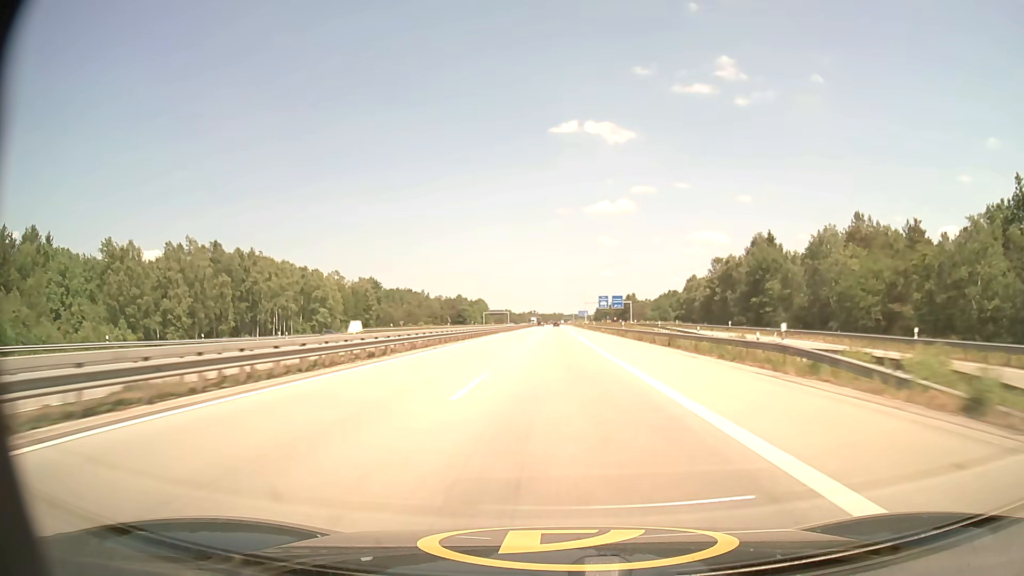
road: motorway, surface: asphalt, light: Day
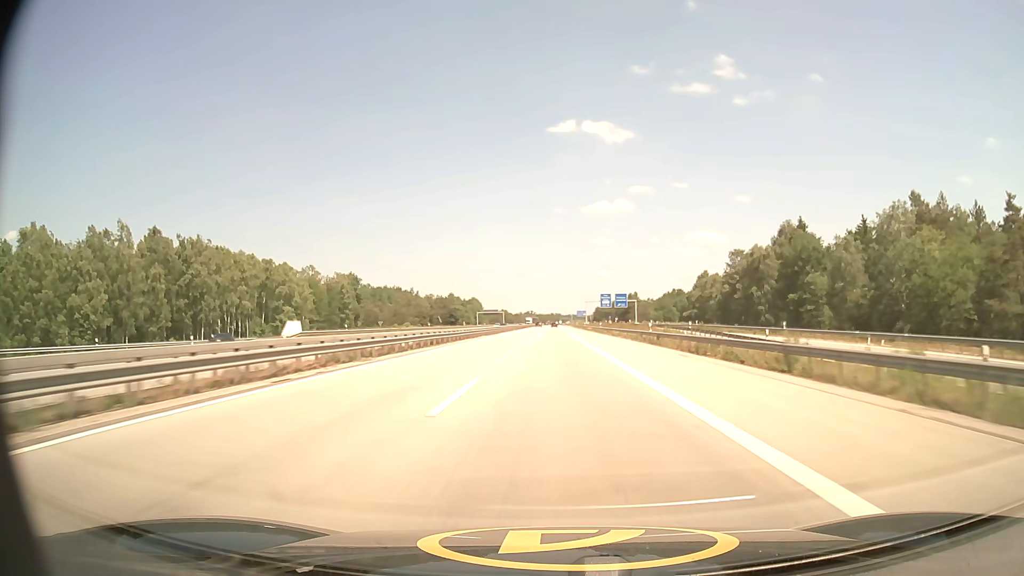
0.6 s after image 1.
(0.0, +20.1) m; 0°
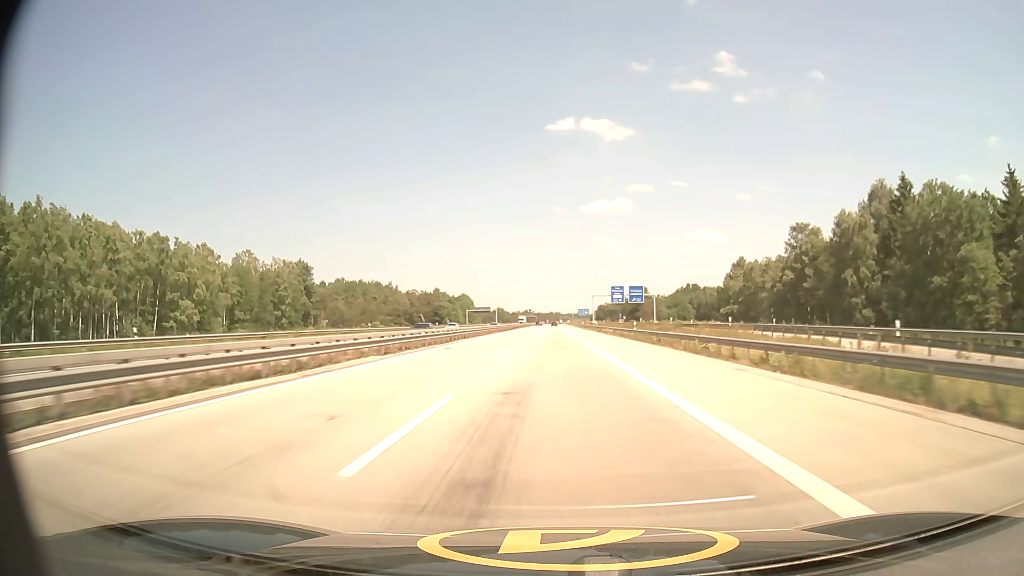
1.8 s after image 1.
(0.0, +40.2) m; 0°
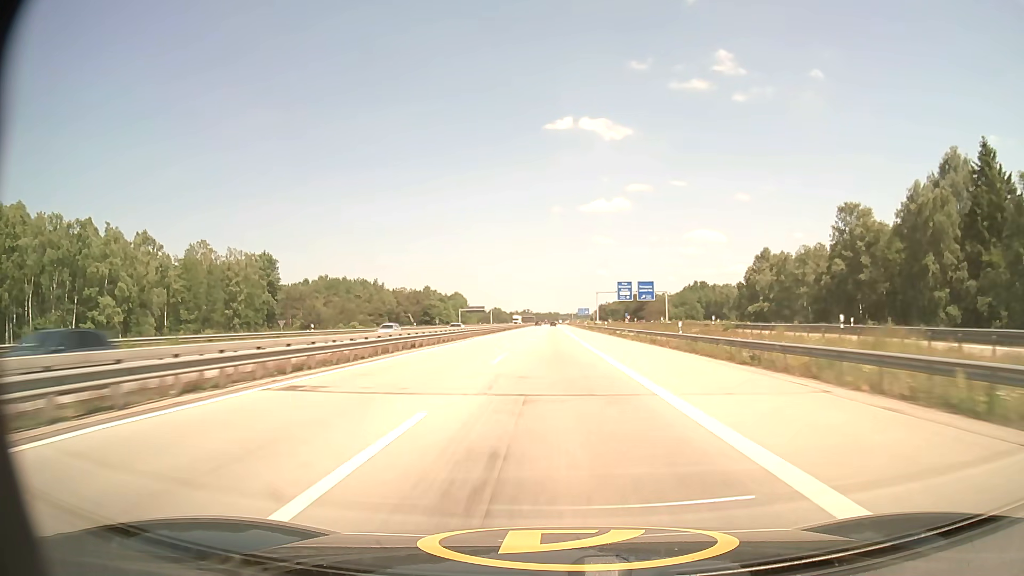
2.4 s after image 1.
(0.0, +20.1) m; 0°
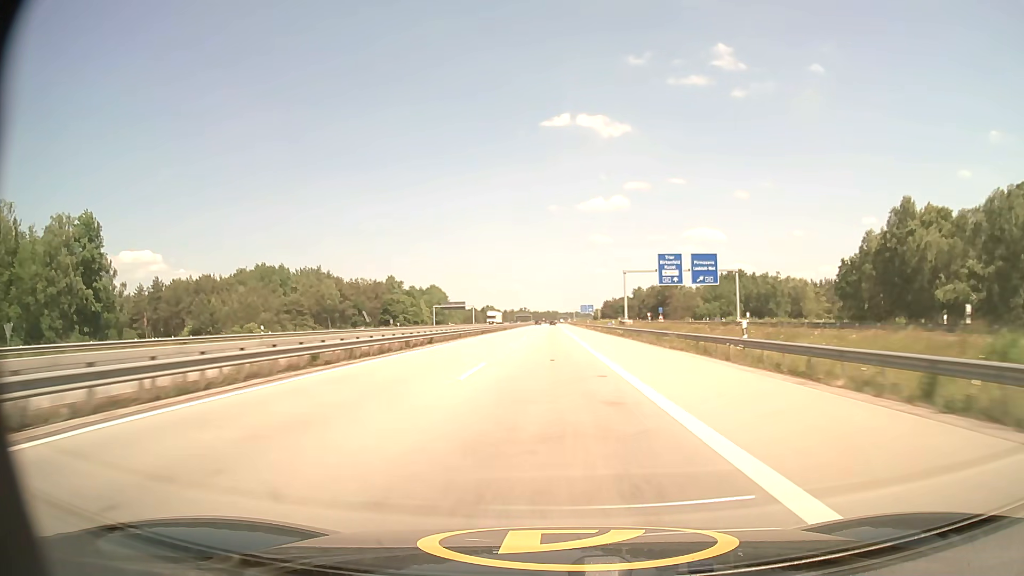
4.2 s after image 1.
(0.0, +60.5) m; 0°
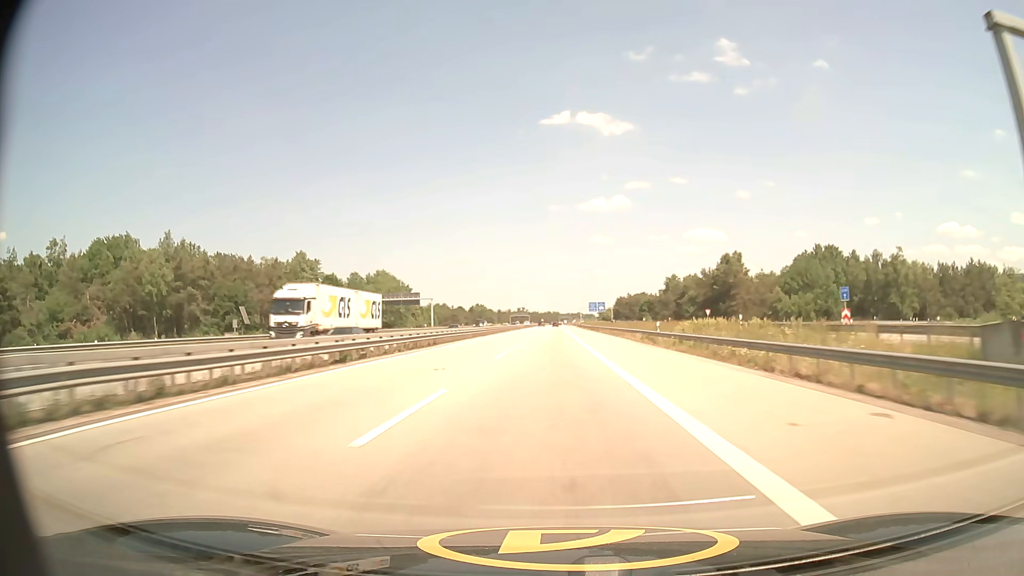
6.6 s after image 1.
(+0.1, +80.3) m; 0°
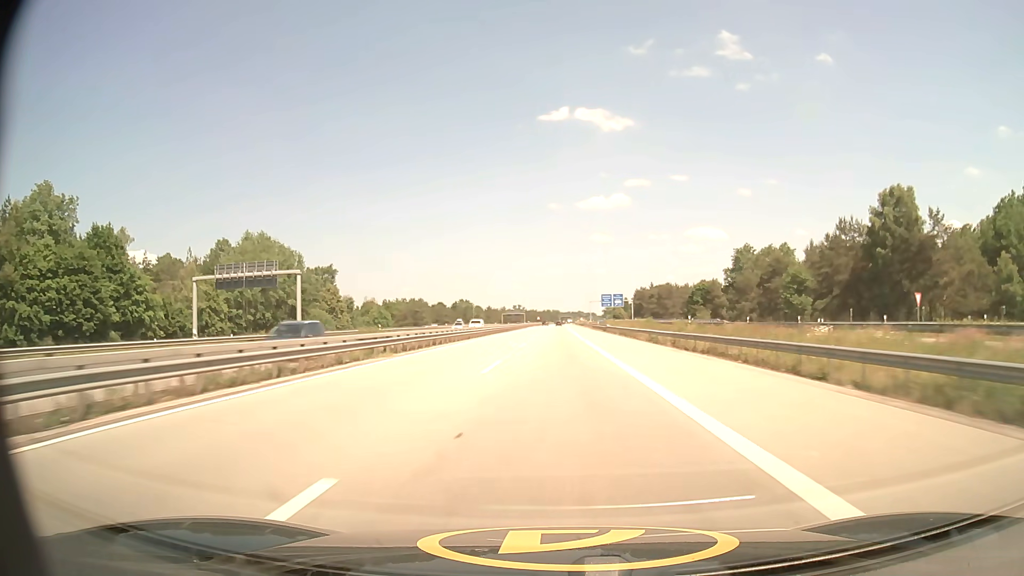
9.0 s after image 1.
(+0.2, +79.8) m; 0°
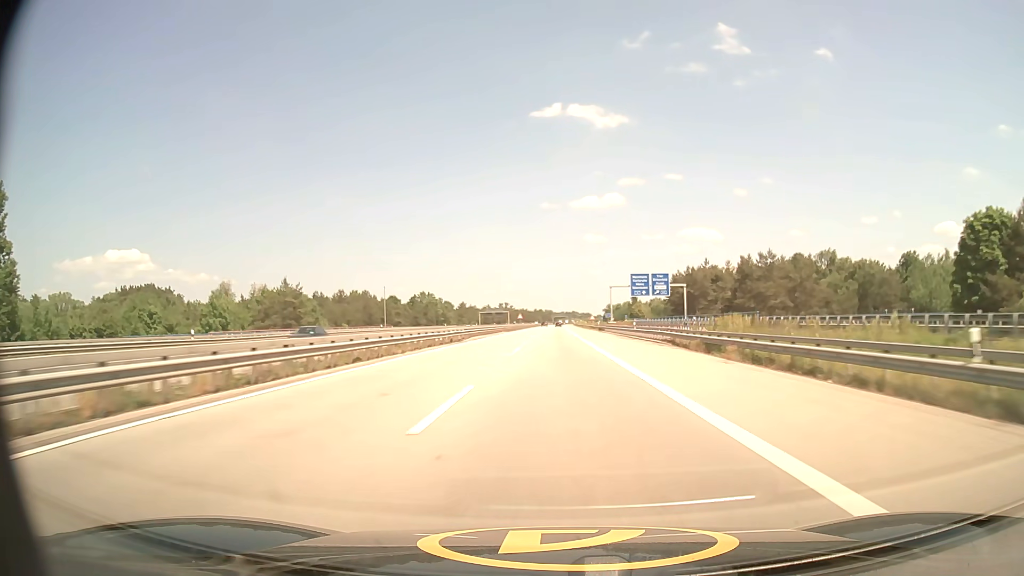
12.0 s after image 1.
(+0.3, +99.3) m; +1°
(0, +10) (0, +20) (0, +30) (0, +40) (0, +50) (0, +60) (0, +70) (0, +80) (0, +90) (+1, +100) m
